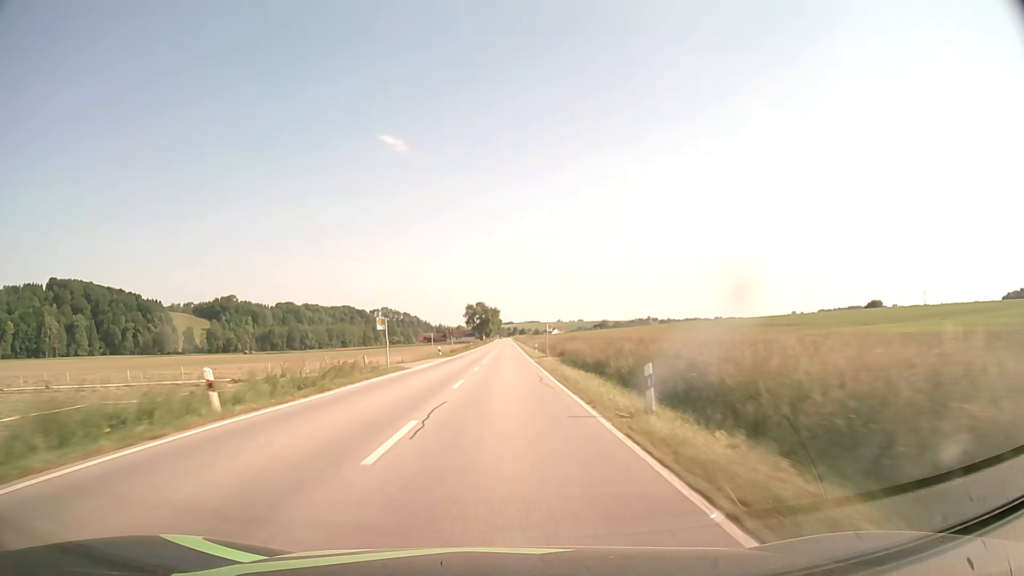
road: secondary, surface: asphalt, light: Day
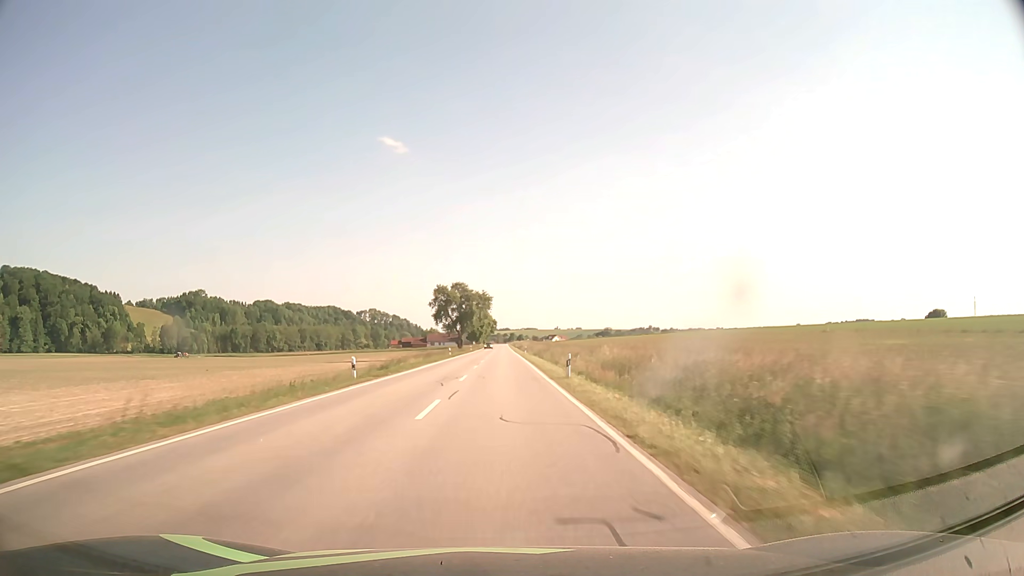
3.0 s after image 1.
(0.0, +79.0) m; 0°
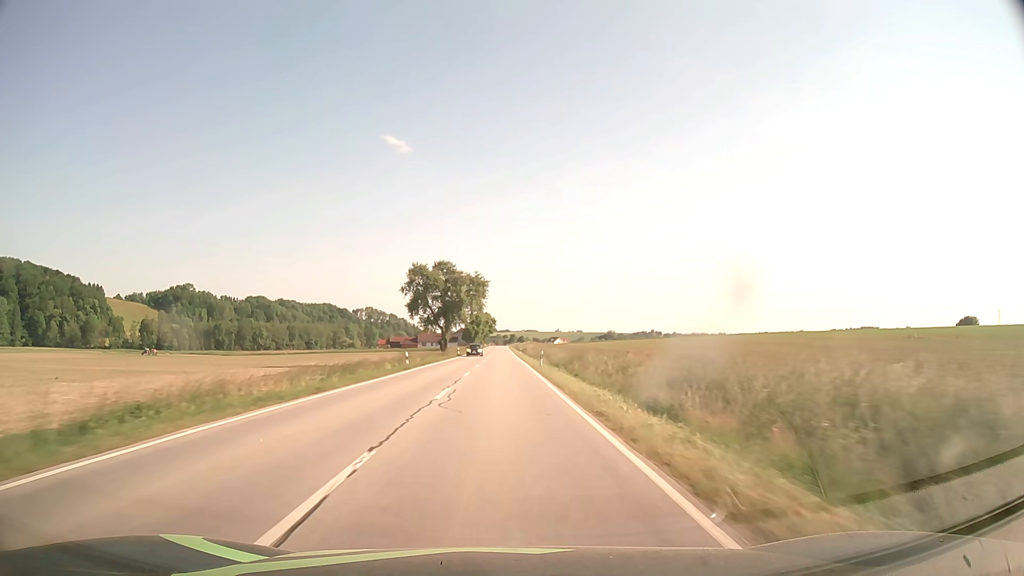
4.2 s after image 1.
(-0.1, +31.6) m; 0°
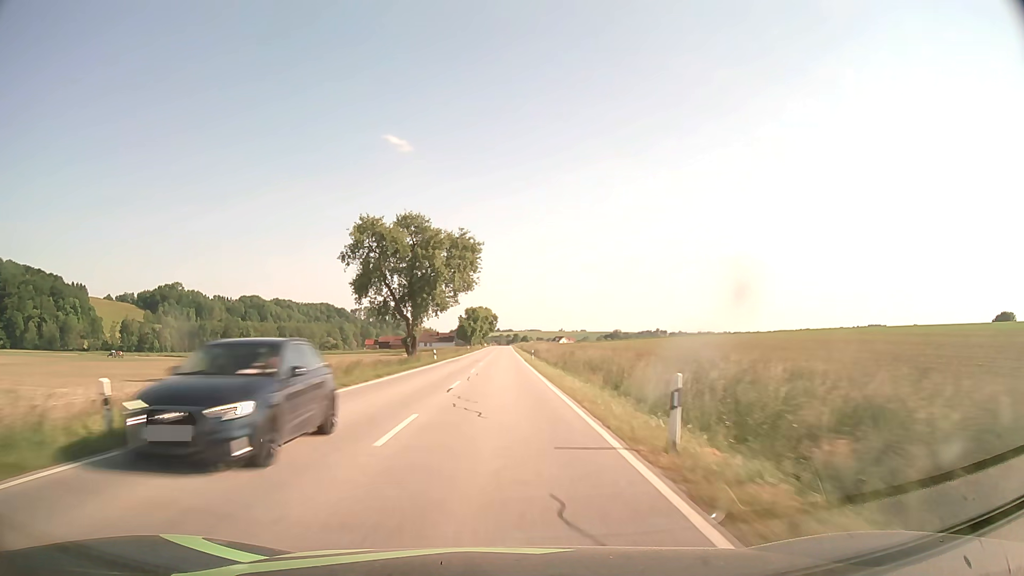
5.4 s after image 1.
(0.0, +31.6) m; 0°
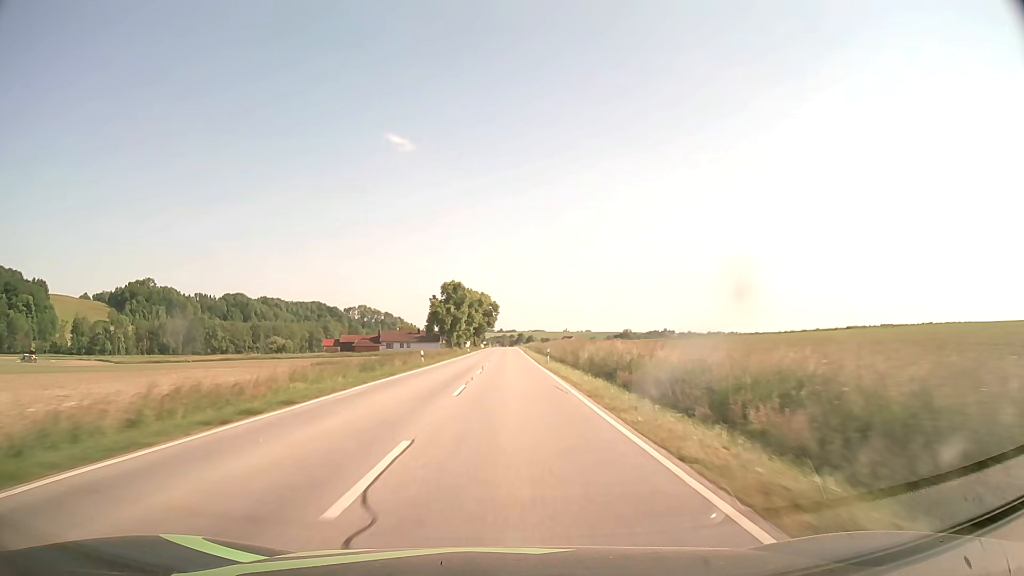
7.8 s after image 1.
(-0.4, +63.2) m; 0°
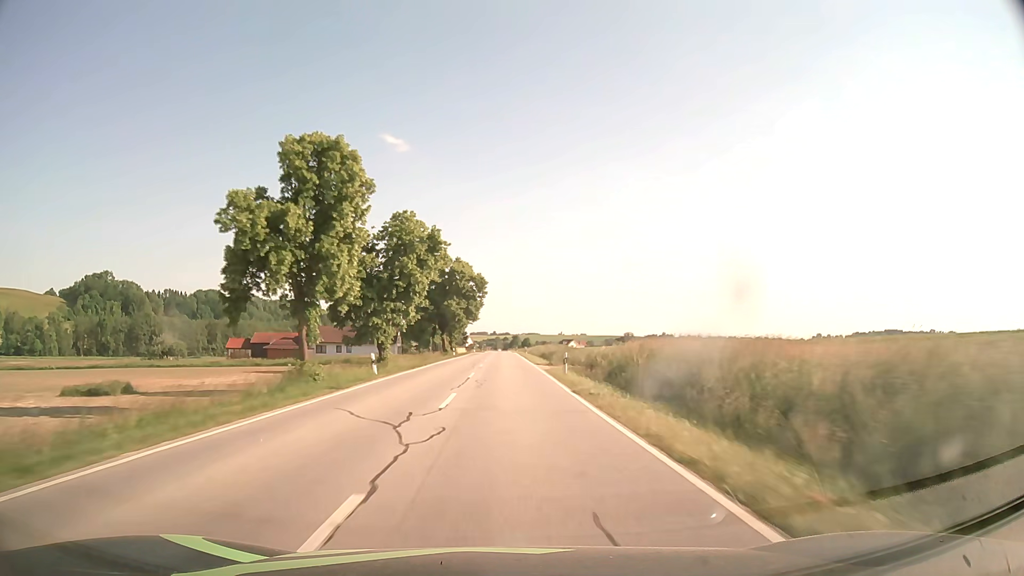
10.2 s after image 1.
(0.0, +63.1) m; 0°
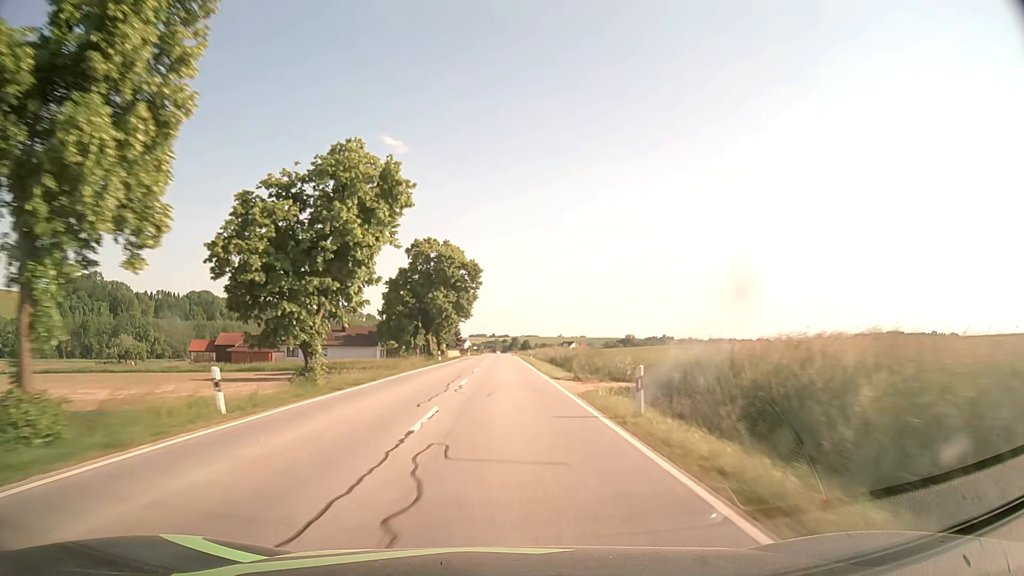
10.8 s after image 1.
(0.0, +15.8) m; 0°
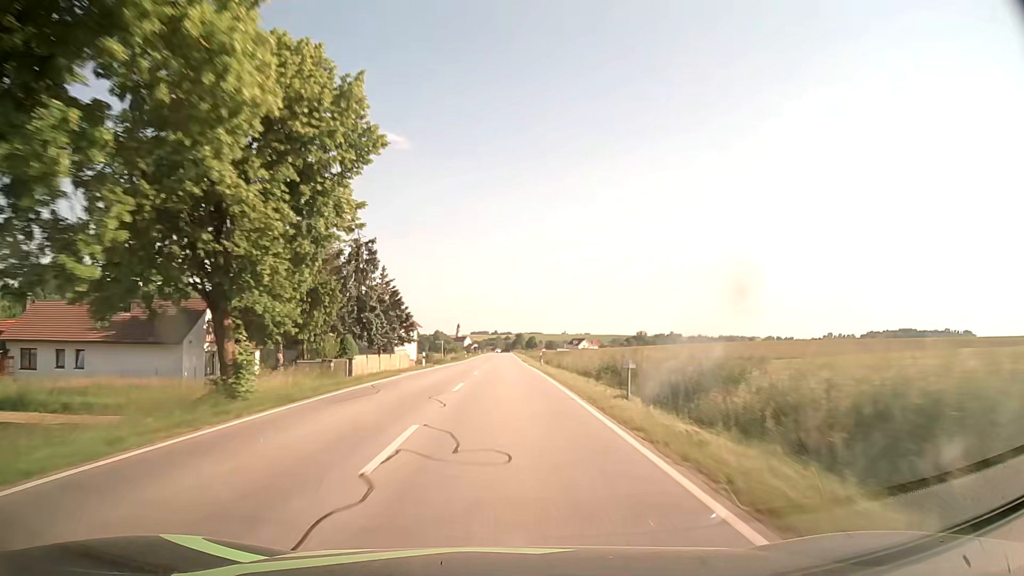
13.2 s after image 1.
(-0.1, +63.2) m; 0°
(0, +10) (0, +20) (0, +30) (0, +40) (0, +50) (0, +60) (0, +70) (0, +80) (0, +90) (0, +100) m
